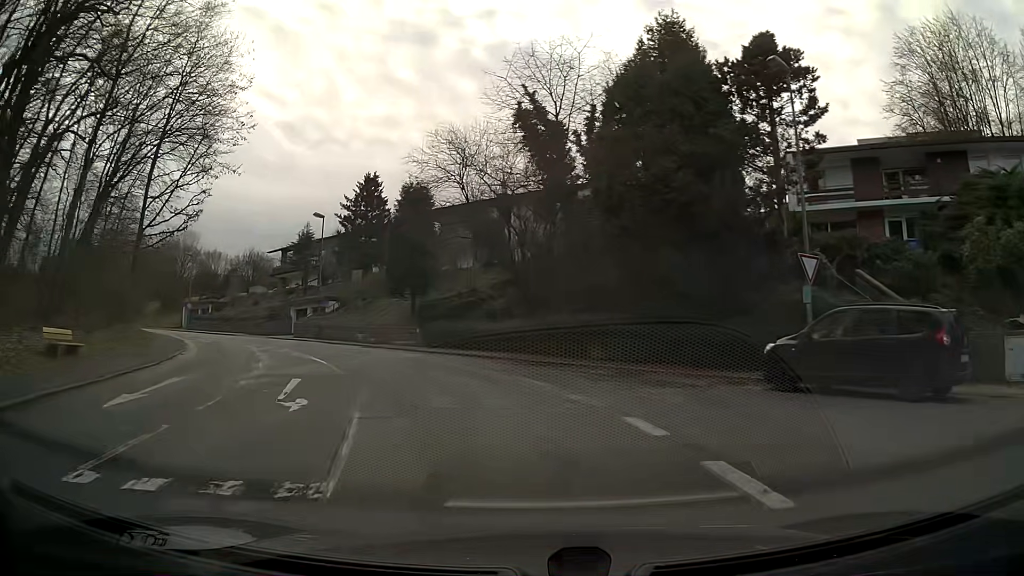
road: residential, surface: asphalt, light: Day
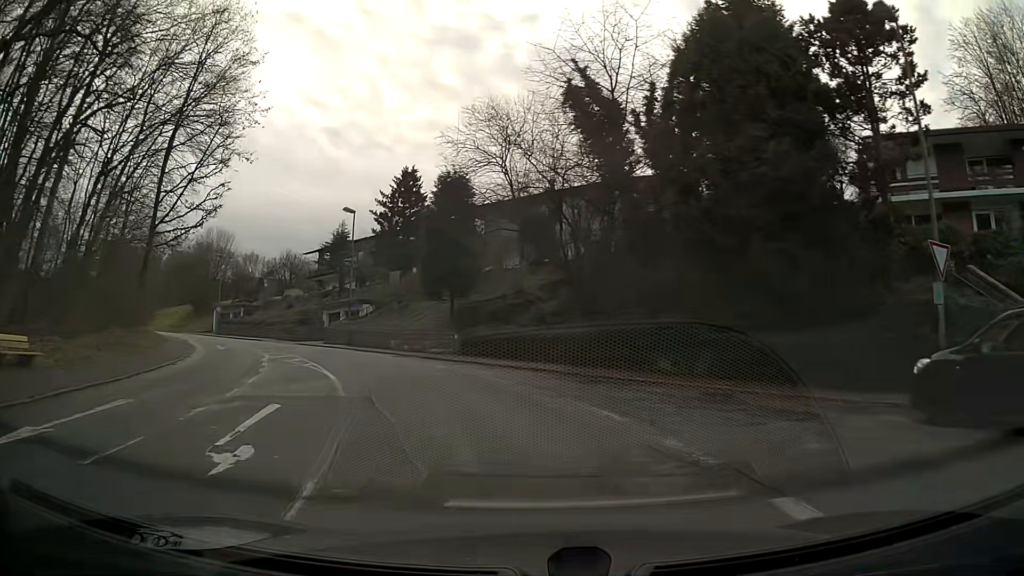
(-0.2, +4.1) m; -4°
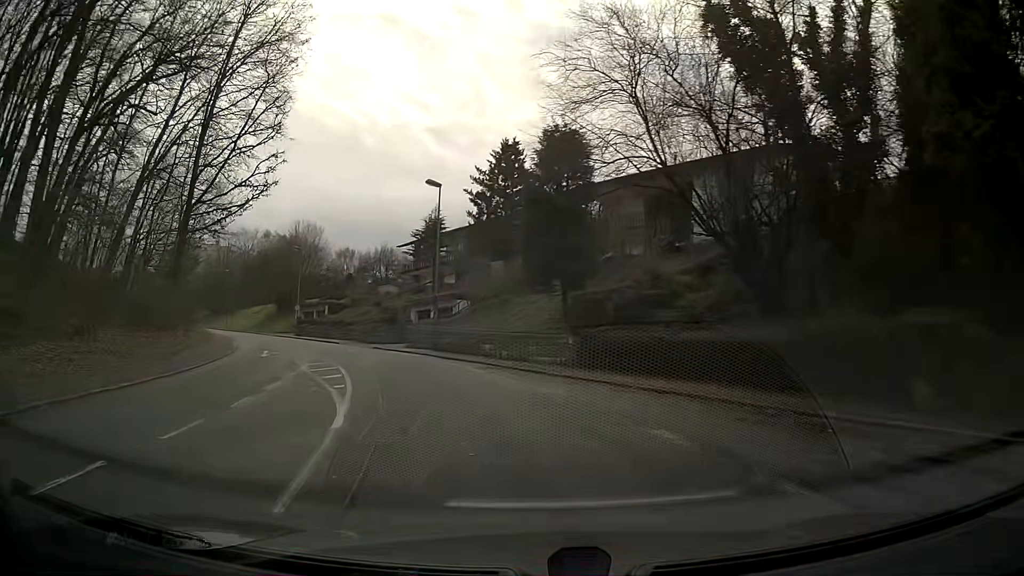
(-0.6, +8.0) m; -9°
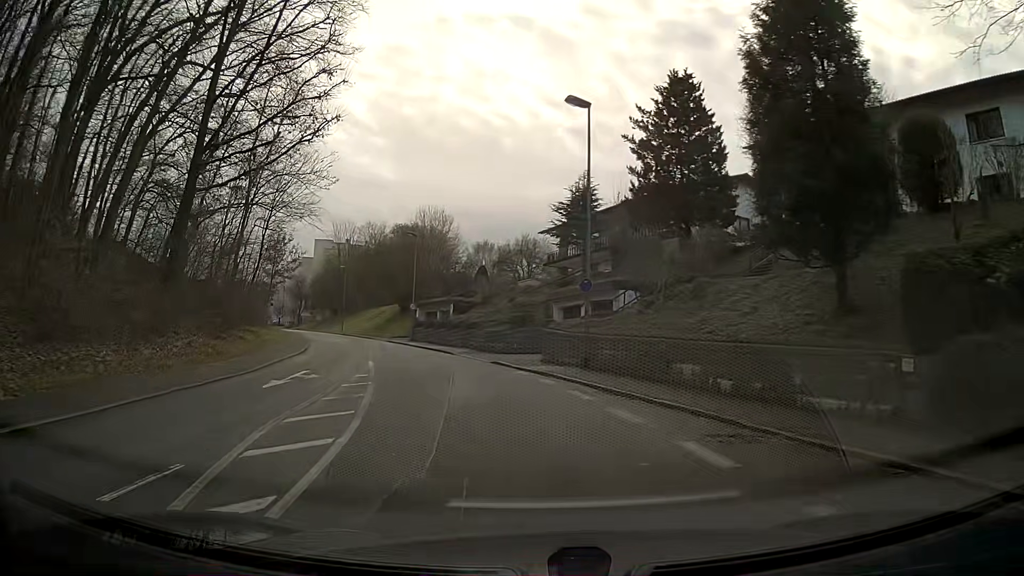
(-1.4, +12.5) m; -11°
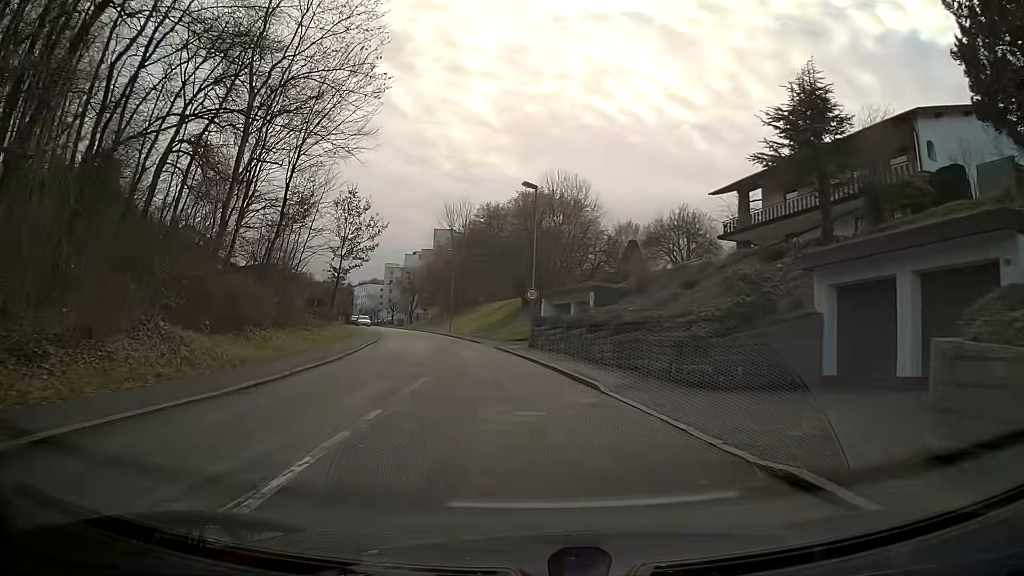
(-2.1, +17.6) m; -12°
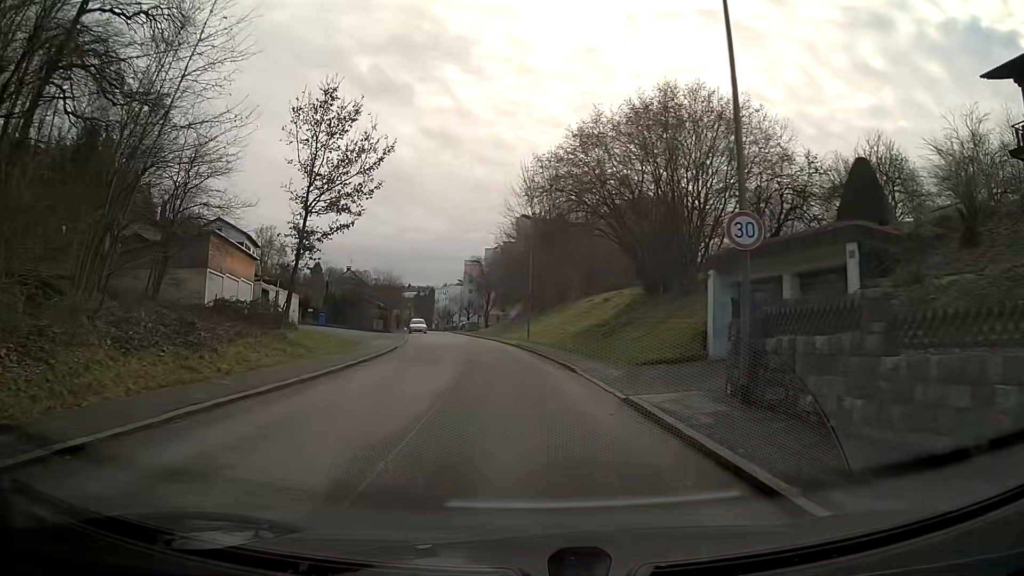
(-1.6, +23.0) m; -7°
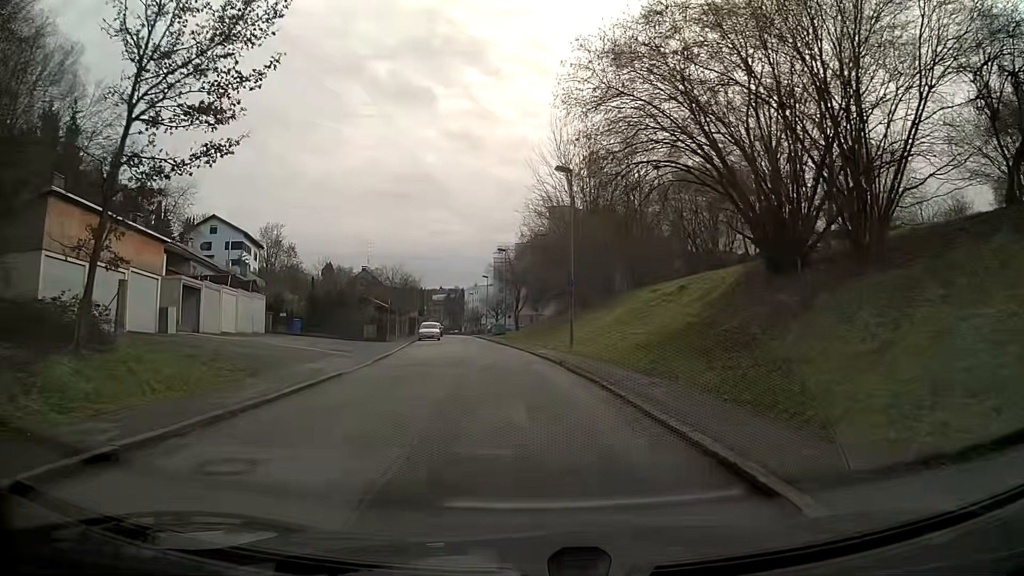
(-0.3, +13.9) m; -3°
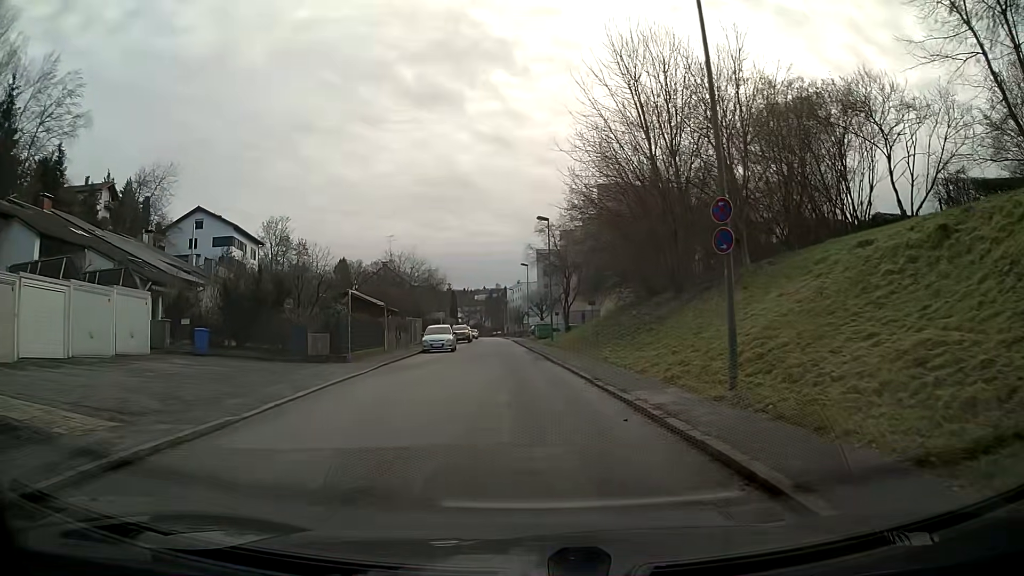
(-0.7, +18.5) m; -4°
(0, +10) (-1, +20) (-1, +30) (-2, +40) (-3, +50) (-3, +60) (-4, +70) (-4, +80) (-5, +90) (-6, +100) m
